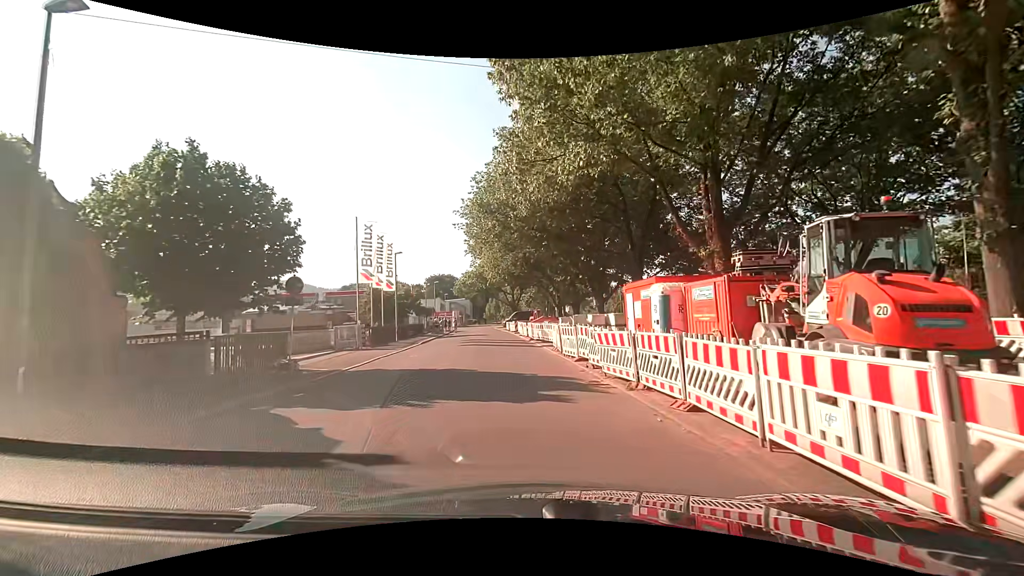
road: unclassified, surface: asphalt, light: Day
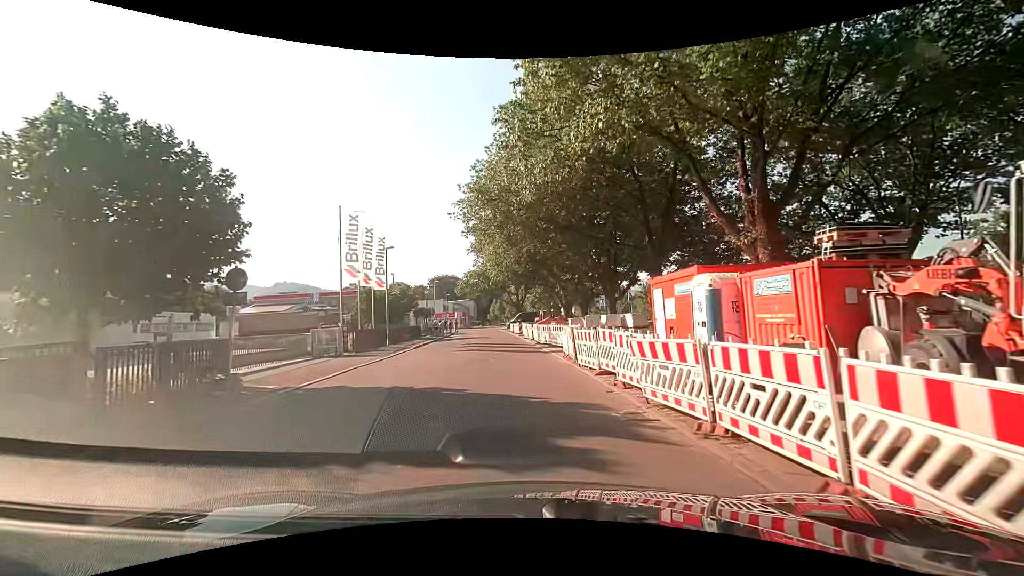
(0.0, +3.6) m; 0°
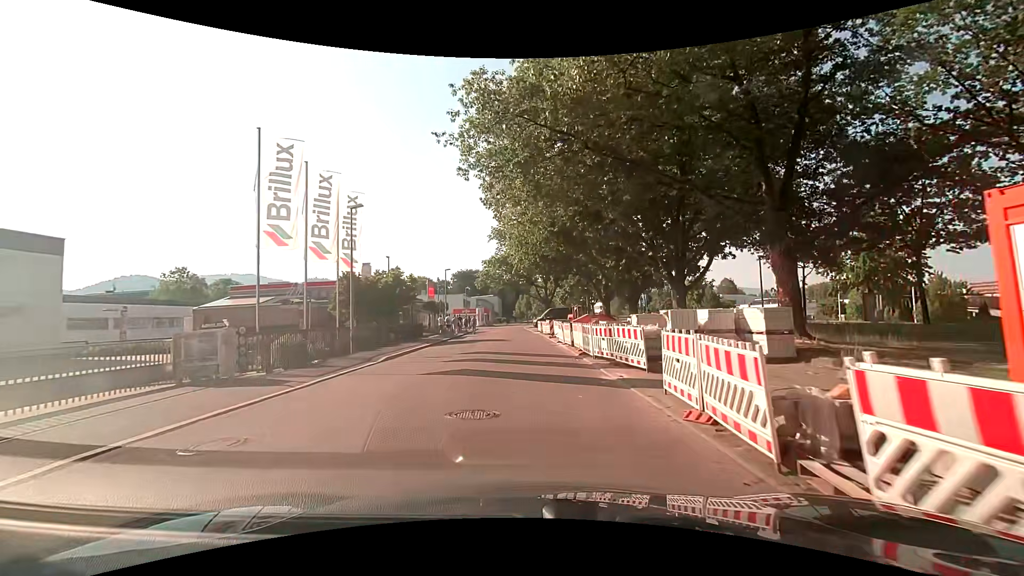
(-0.4, +11.3) m; -4°
